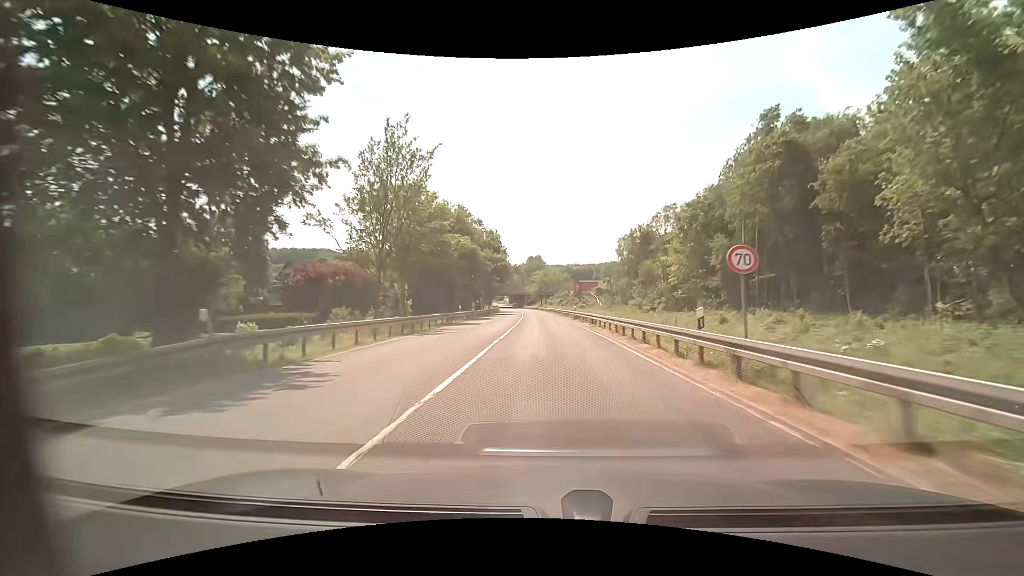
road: secondary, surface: asphalt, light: Day
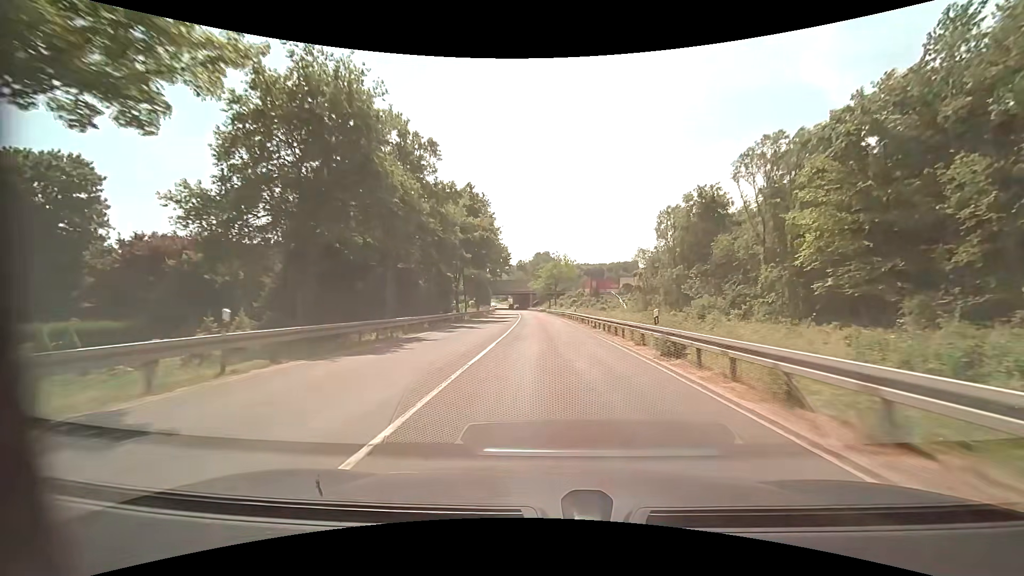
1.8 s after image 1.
(-0.3, +32.0) m; -1°
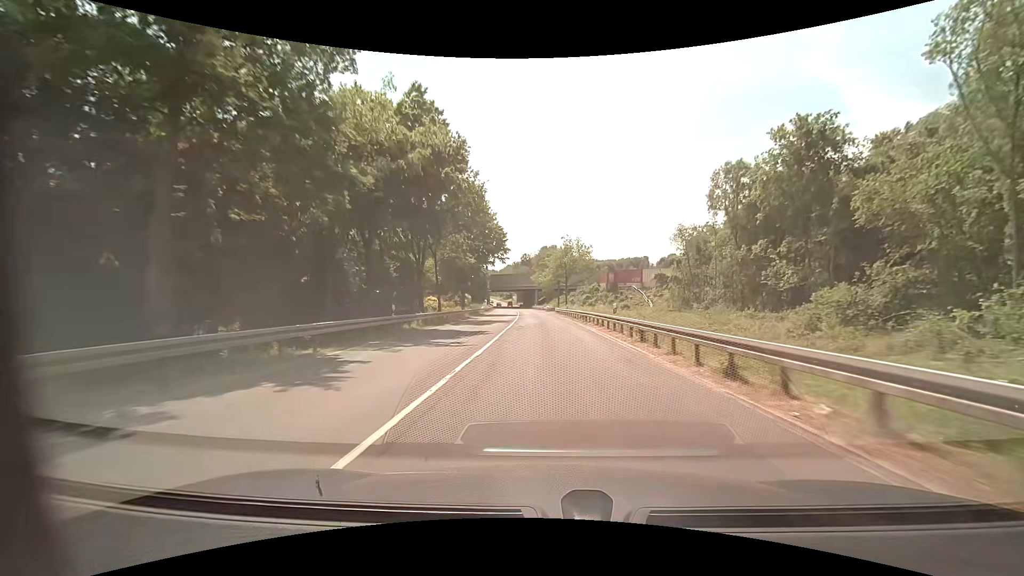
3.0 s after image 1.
(-0.2, +21.9) m; -1°
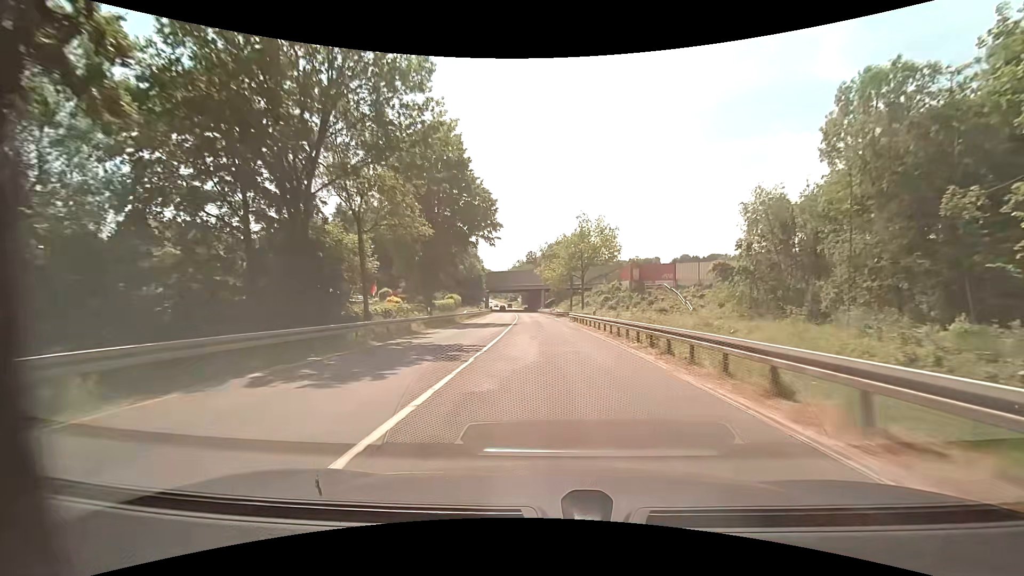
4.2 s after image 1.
(-0.2, +21.9) m; -1°
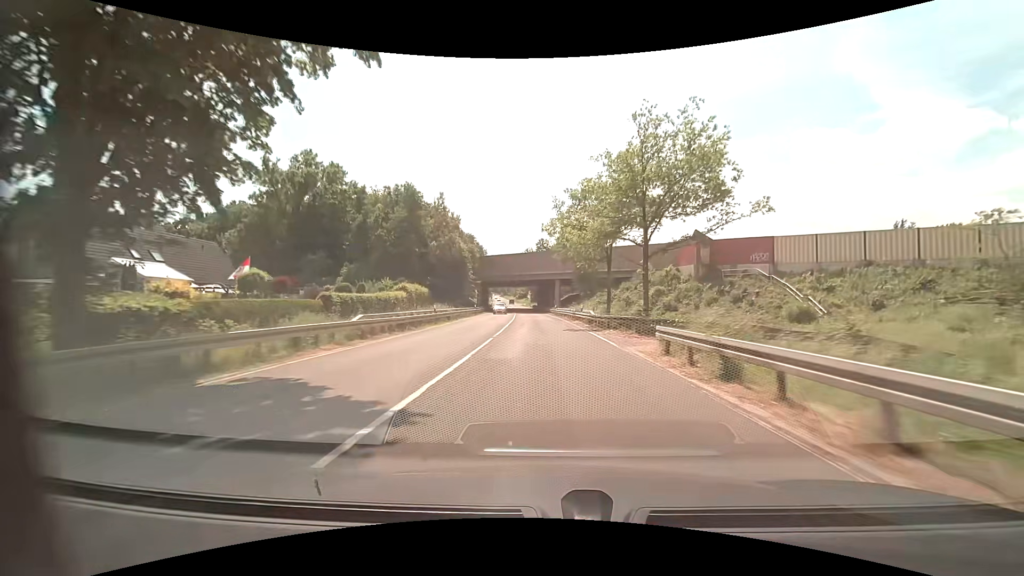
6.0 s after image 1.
(-0.3, +32.8) m; -1°
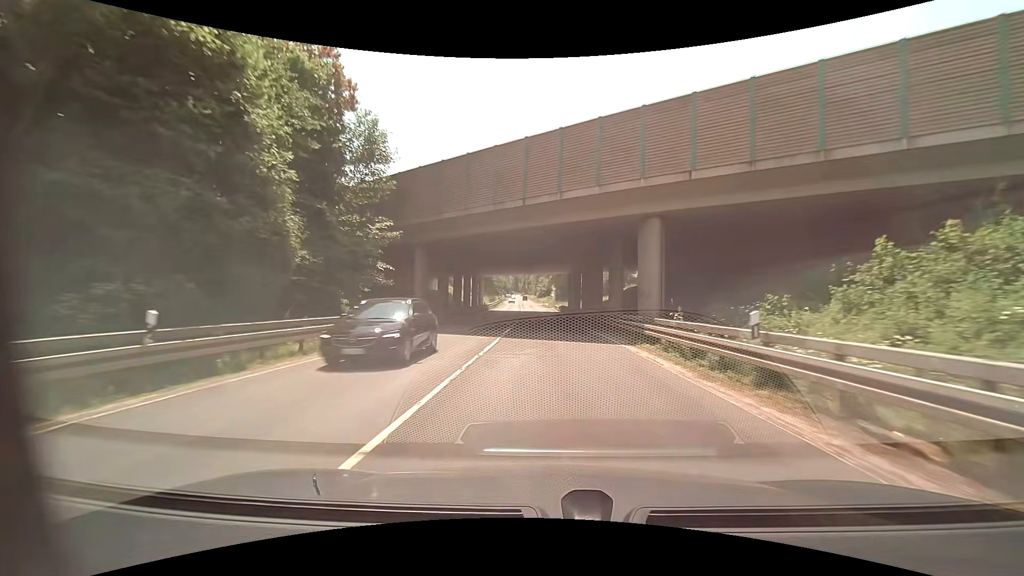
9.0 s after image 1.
(-1.7, +54.0) m; -3°
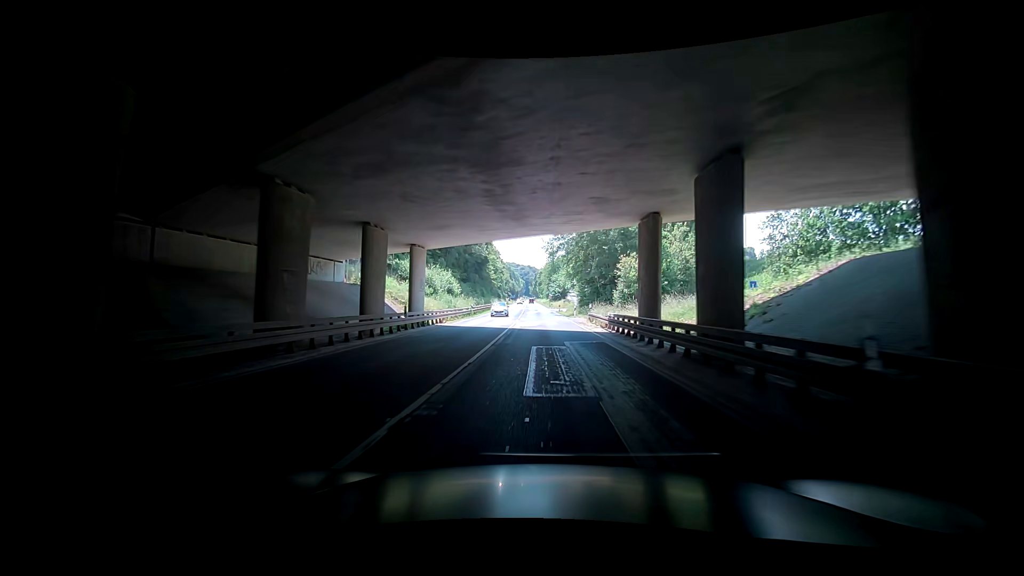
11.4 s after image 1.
(-2.2, +42.4) m; -7°
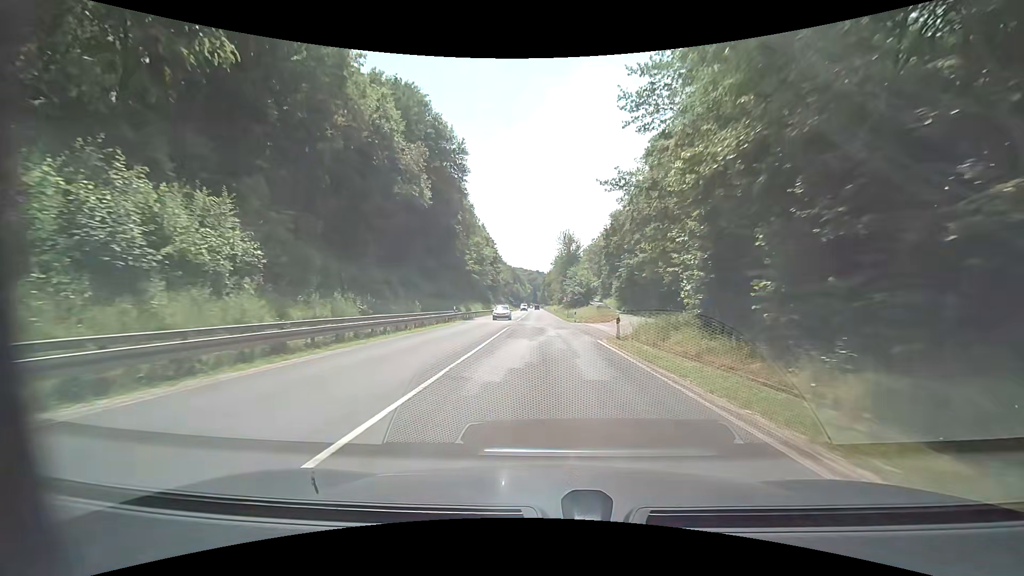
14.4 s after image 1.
(+1.5, +52.1) m; +4°
(0, +10) (0, +20) (0, +30) (0, +40) (-1, +50) (-1, +60) (-1, +70) (-1, +80) (-1, +90) (-1, +100) m
